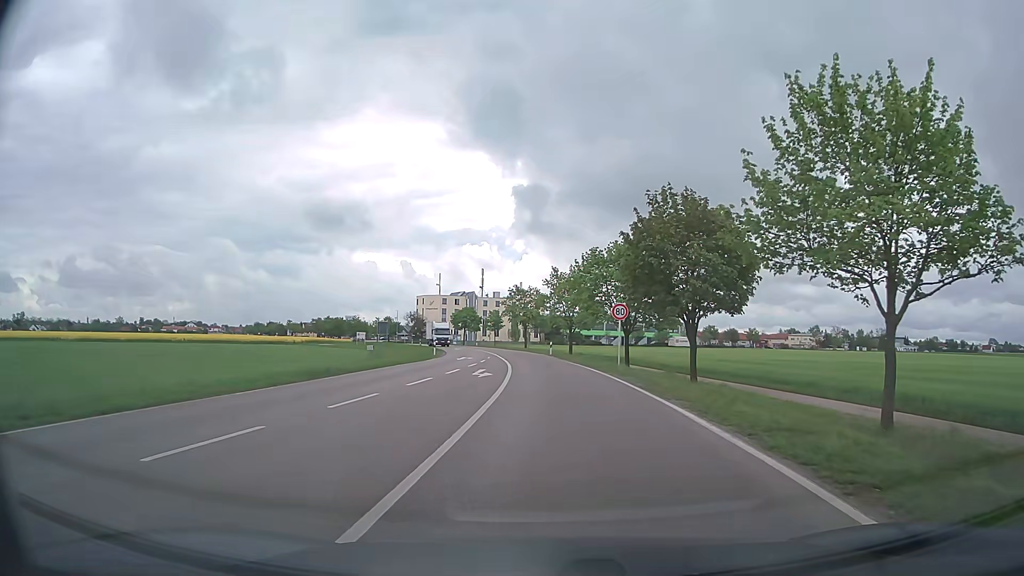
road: secondary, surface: asphalt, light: Day
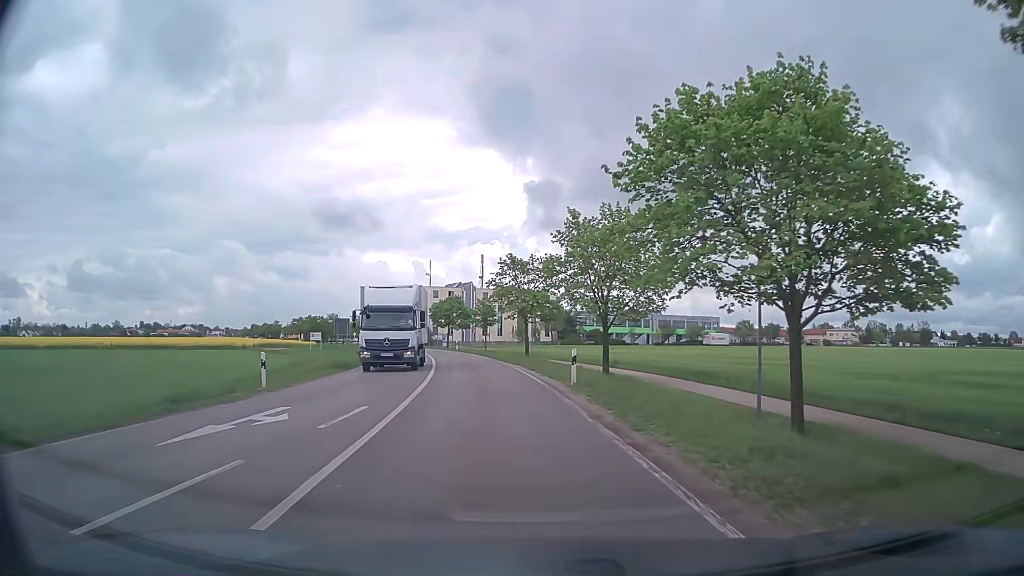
(+0.3, +32.9) m; -1°
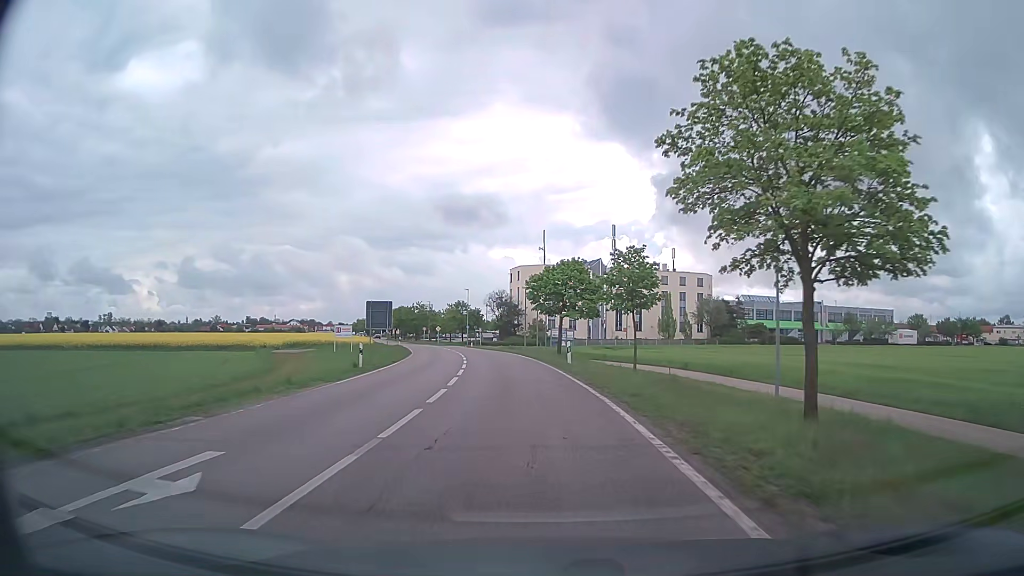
(-4.2, +40.5) m; -11°
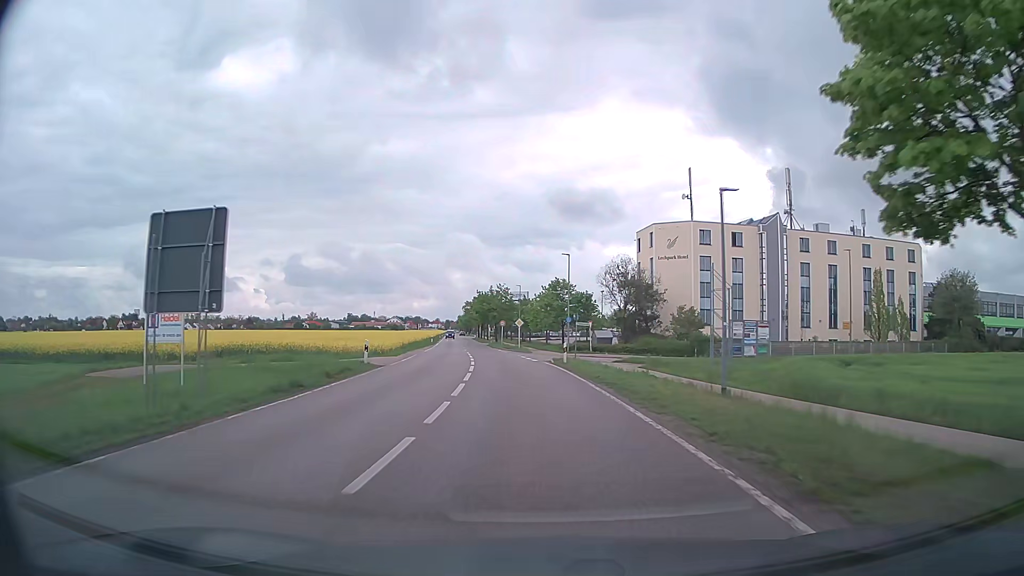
(-3.2, +43.5) m; -9°
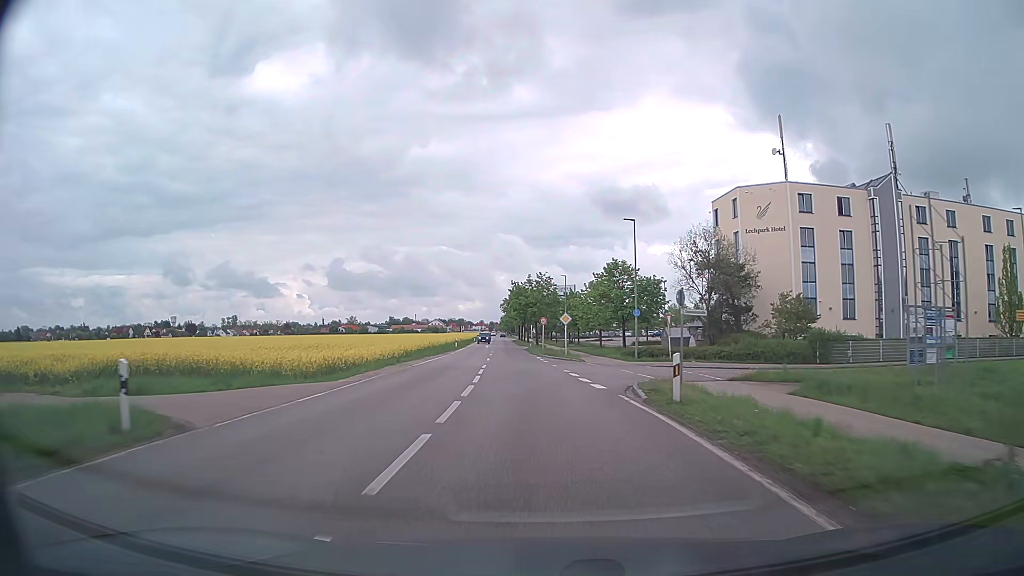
(-0.6, +18.0) m; -4°
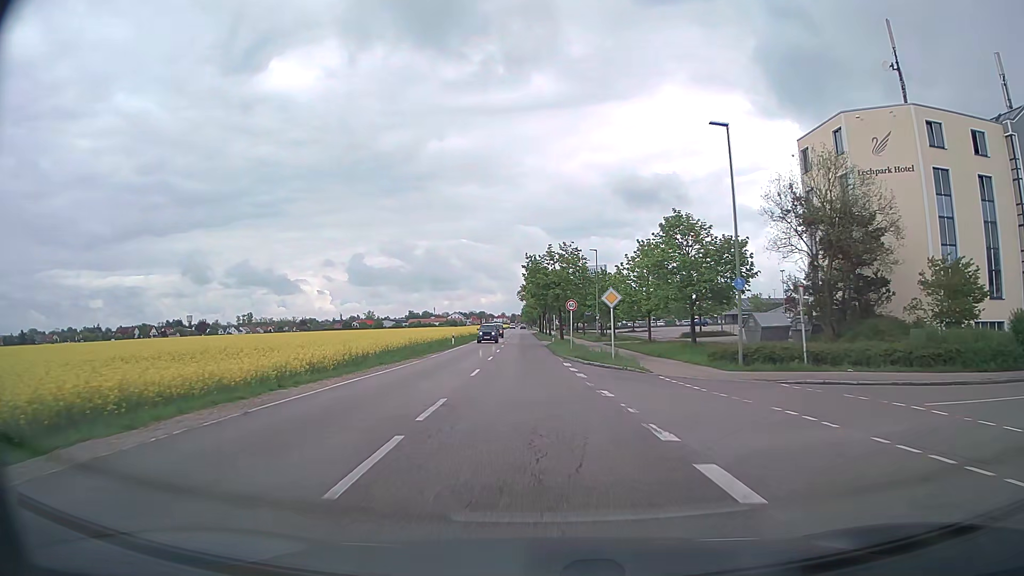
(-0.3, +18.1) m; -2°
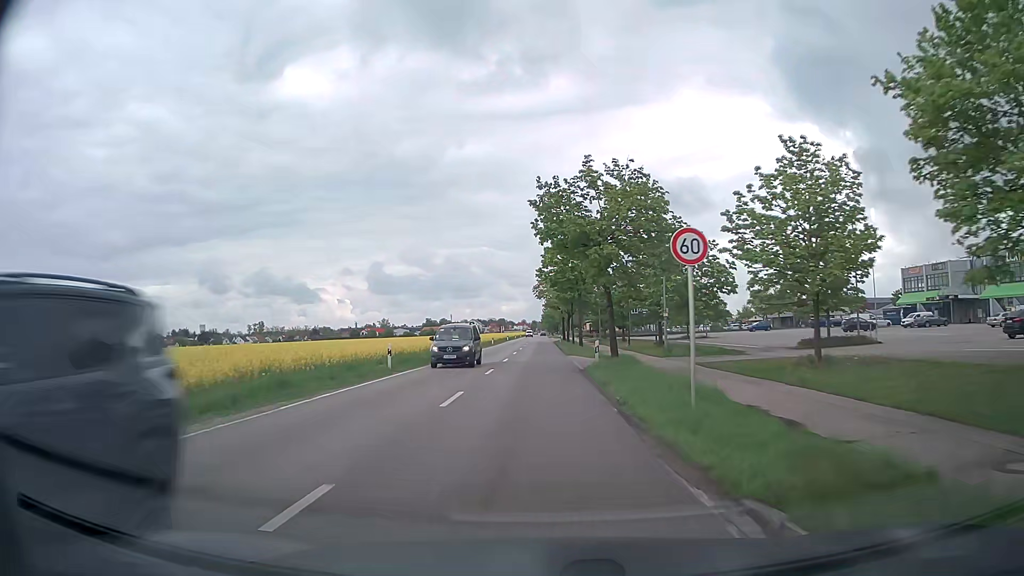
(-0.5, +27.4) m; -2°
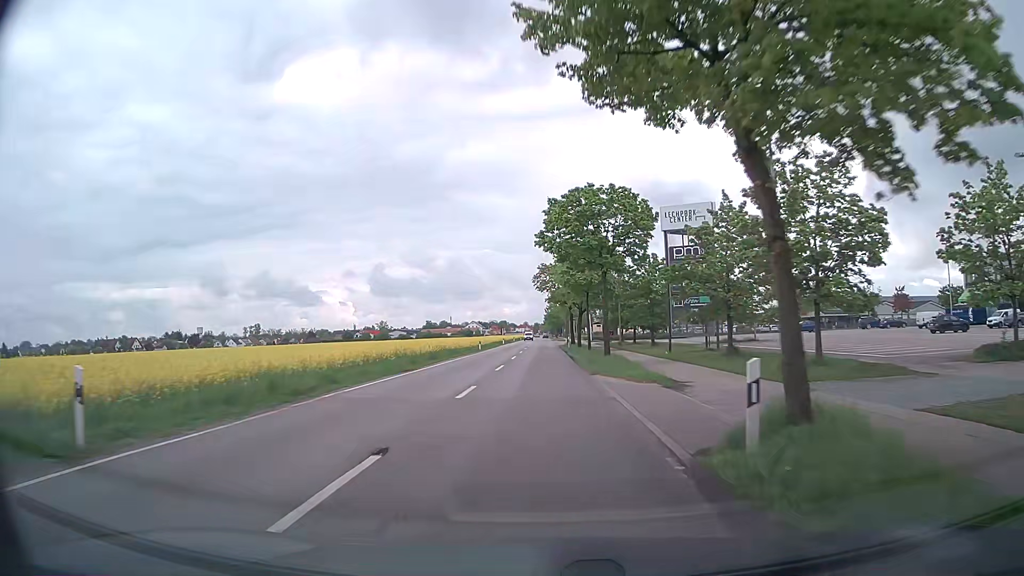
(0.0, +18.4) m; 0°
(0, +10) (0, +20) (0, +30) (0, +40) (0, +50) (0, +60) (0, +70) (0, +80) (0, +90) (0, +100) m
